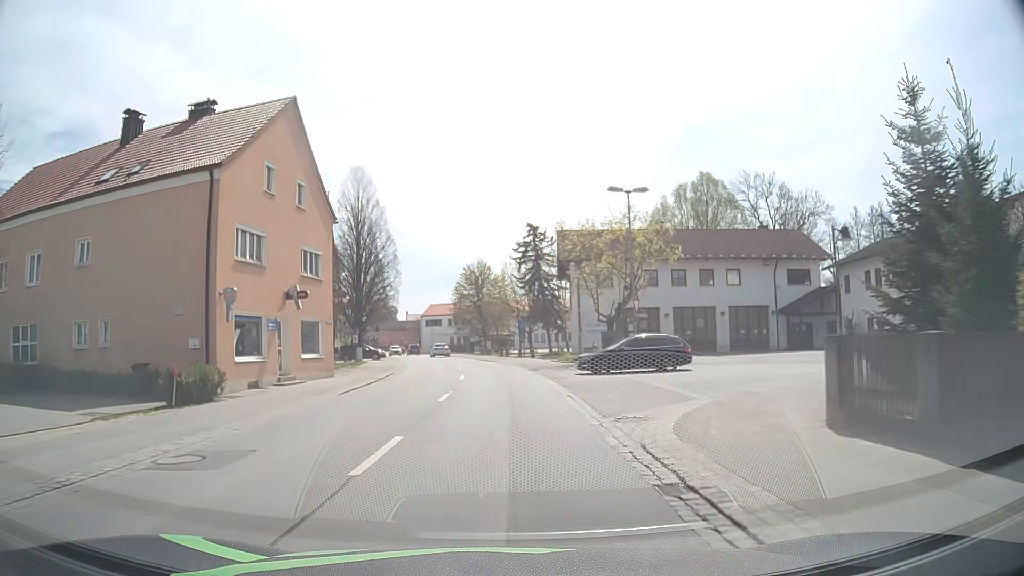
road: primary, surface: asphalt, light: Day
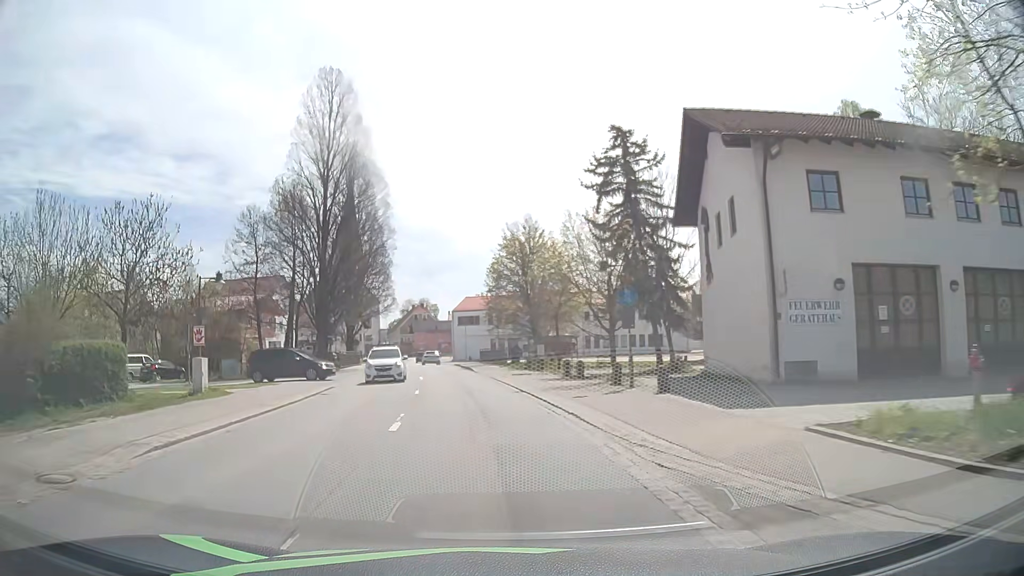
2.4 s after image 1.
(-0.6, +32.4) m; -5°
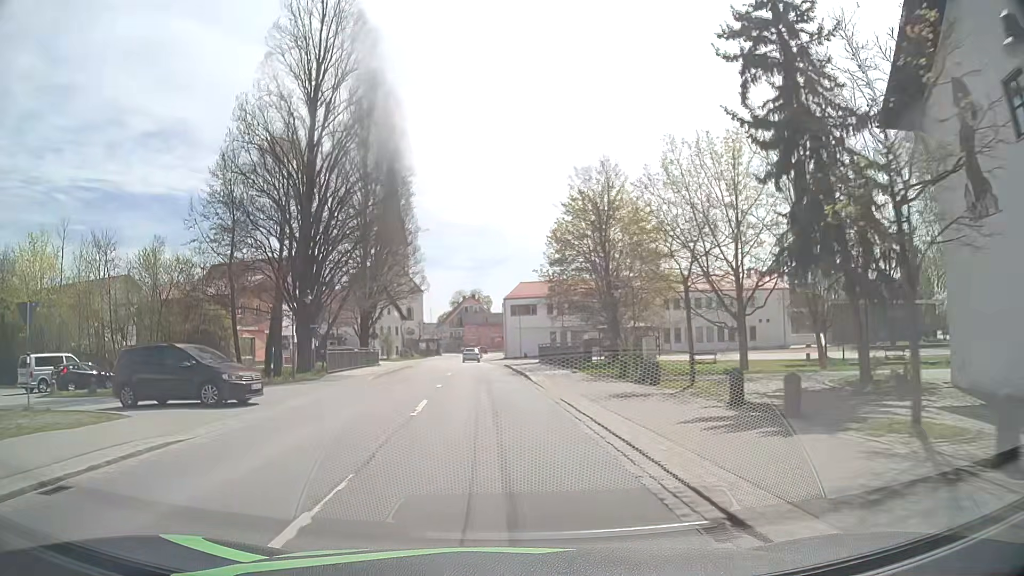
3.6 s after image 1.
(-0.7, +16.2) m; -5°
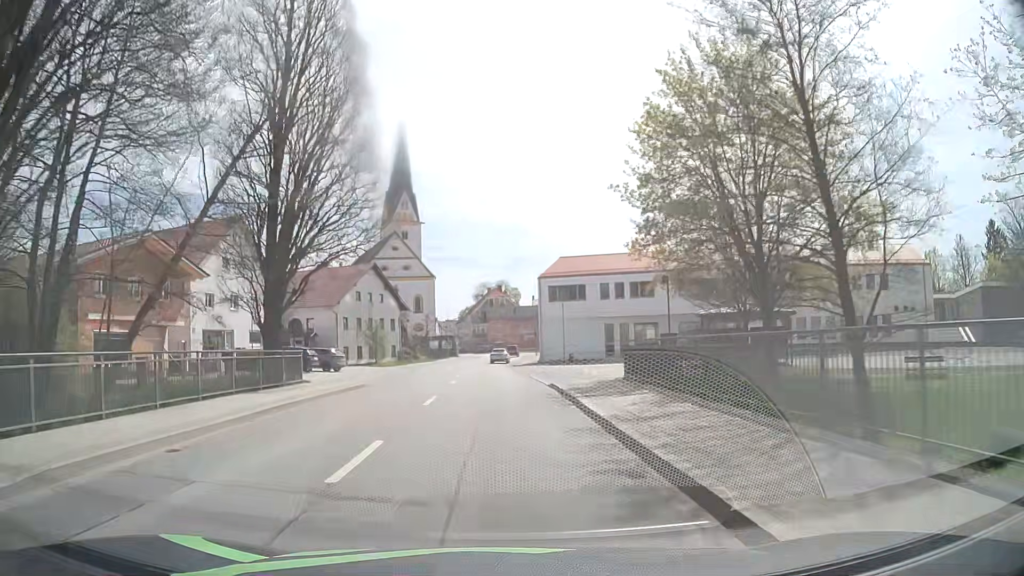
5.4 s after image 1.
(-0.5, +24.5) m; -2°
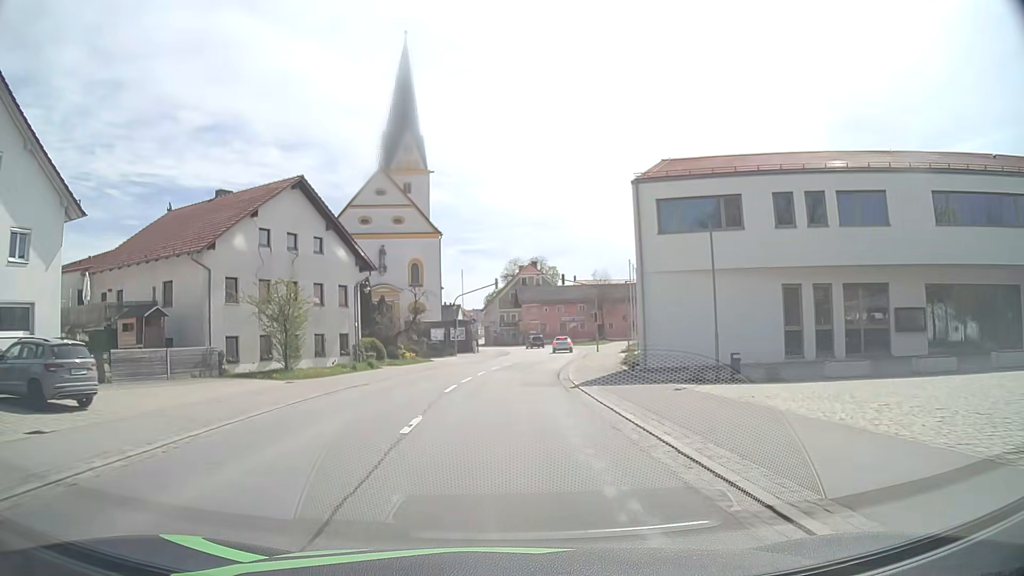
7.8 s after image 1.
(-0.9, +32.6) m; -2°
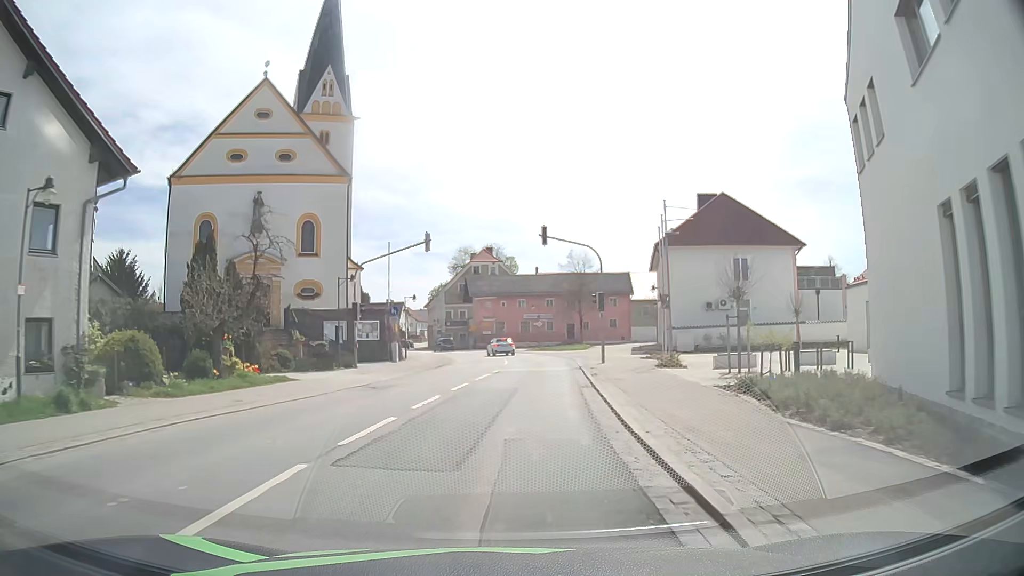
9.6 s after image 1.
(+0.5, +23.6) m; +4°
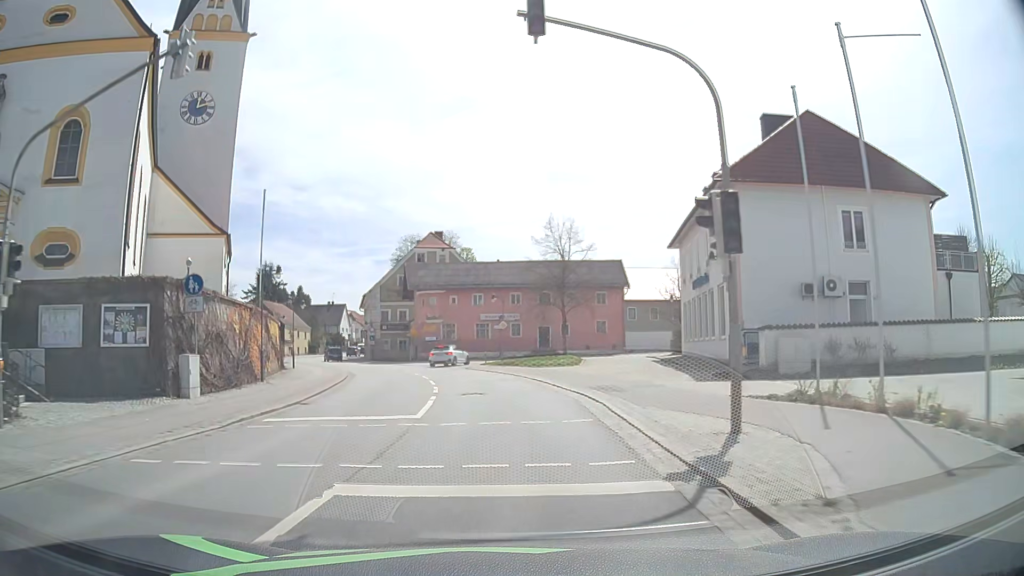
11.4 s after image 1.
(+0.9, +22.4) m; +3°
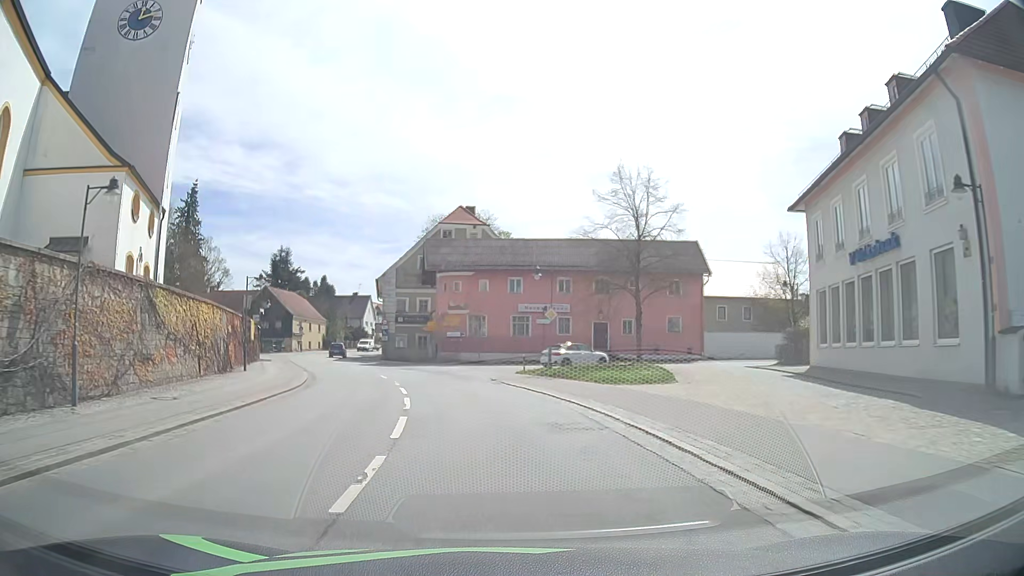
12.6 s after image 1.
(-0.2, +14.6) m; -3°
(0, +10) (-2, +20) (-4, +30) (-7, +39) (-10, +49) (-14, +58) (-16, +68) (-18, +77) (-19, +87) (-19, +97) m
